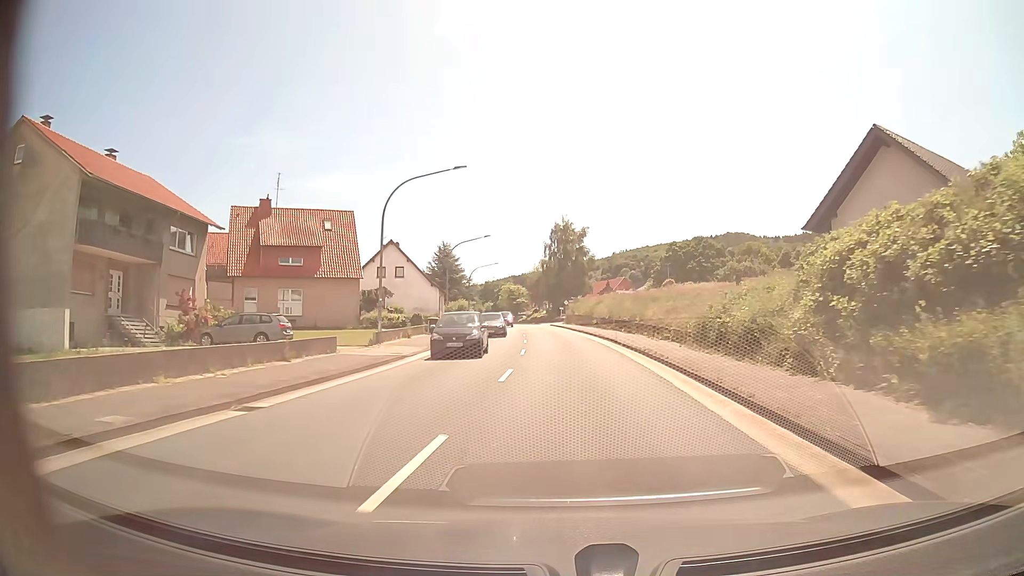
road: primary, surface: asphalt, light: Day
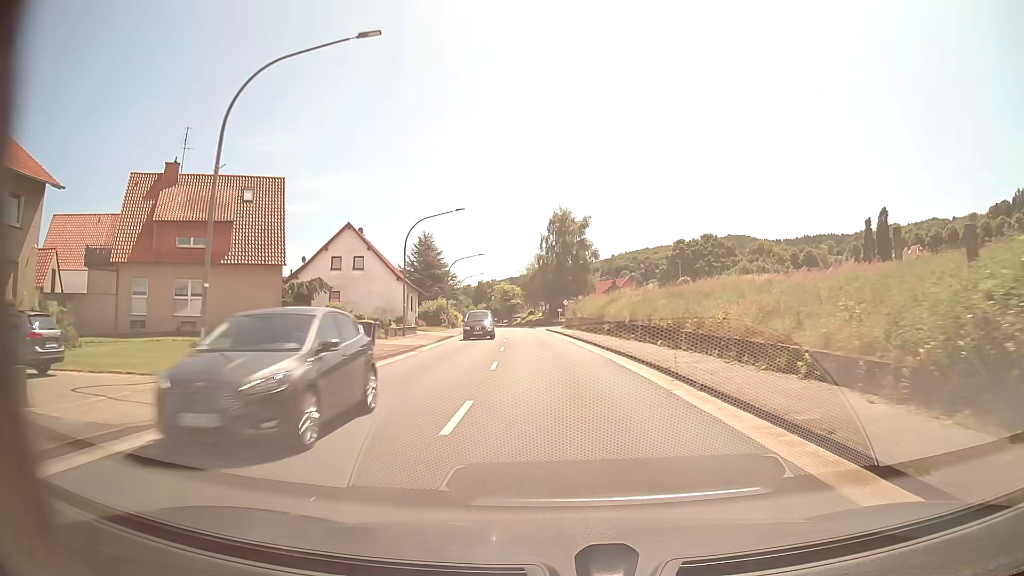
(+0.1, +15.1) m; 0°
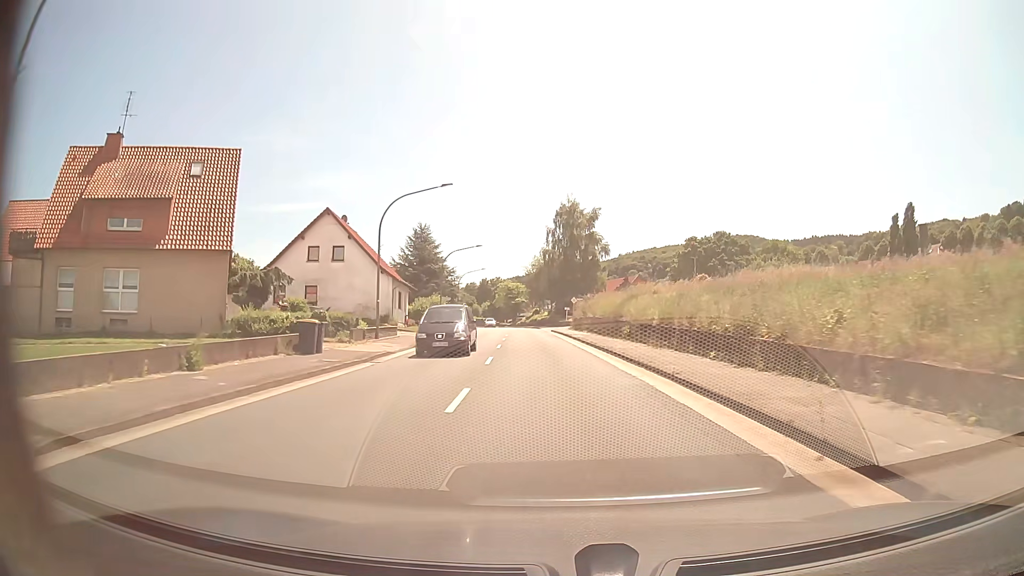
(0.0, +7.6) m; 0°
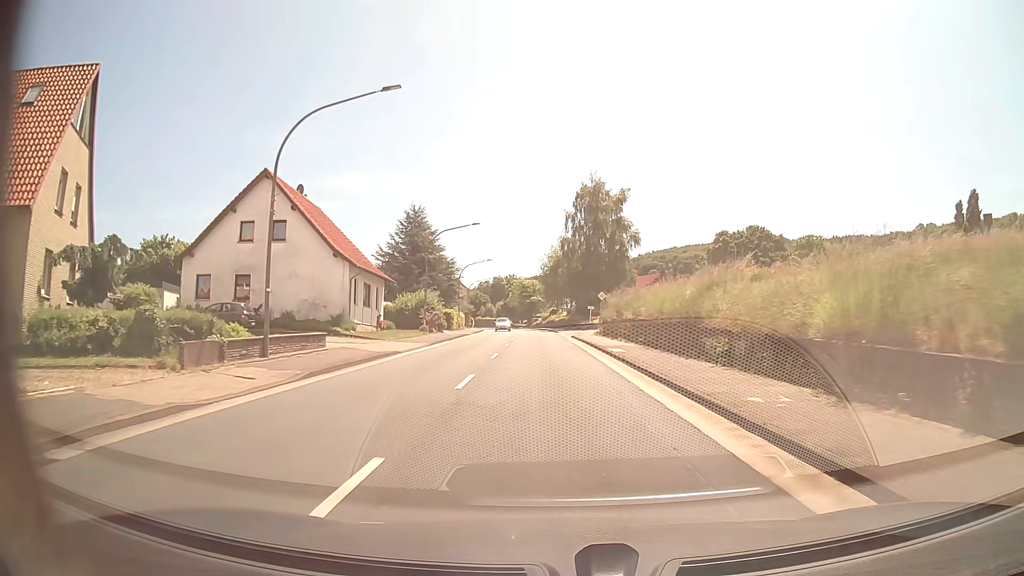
(-0.3, +15.1) m; -2°
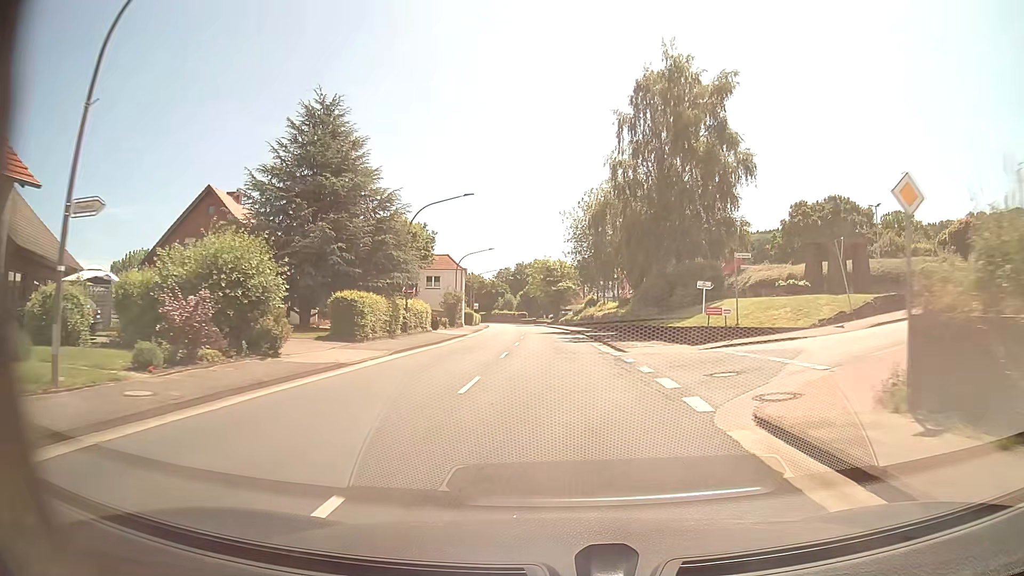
(-1.0, +38.1) m; -3°
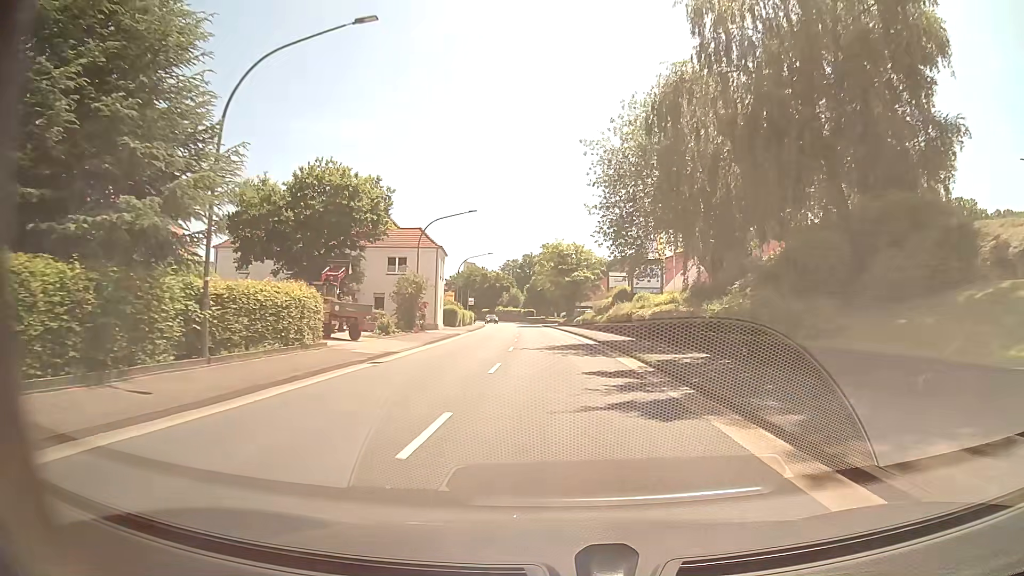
(-0.2, +23.0) m; -1°
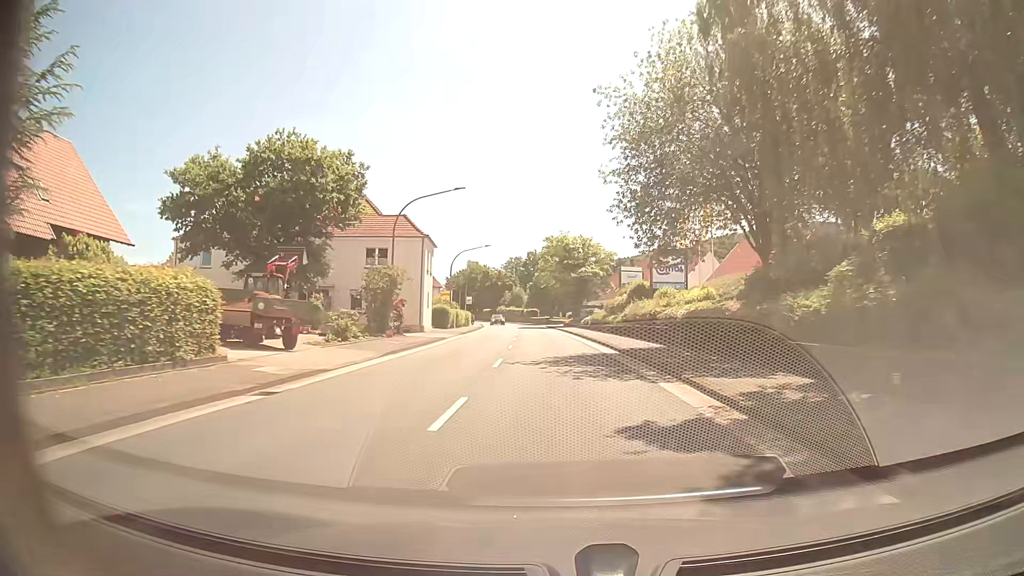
(0.0, +7.7) m; -1°
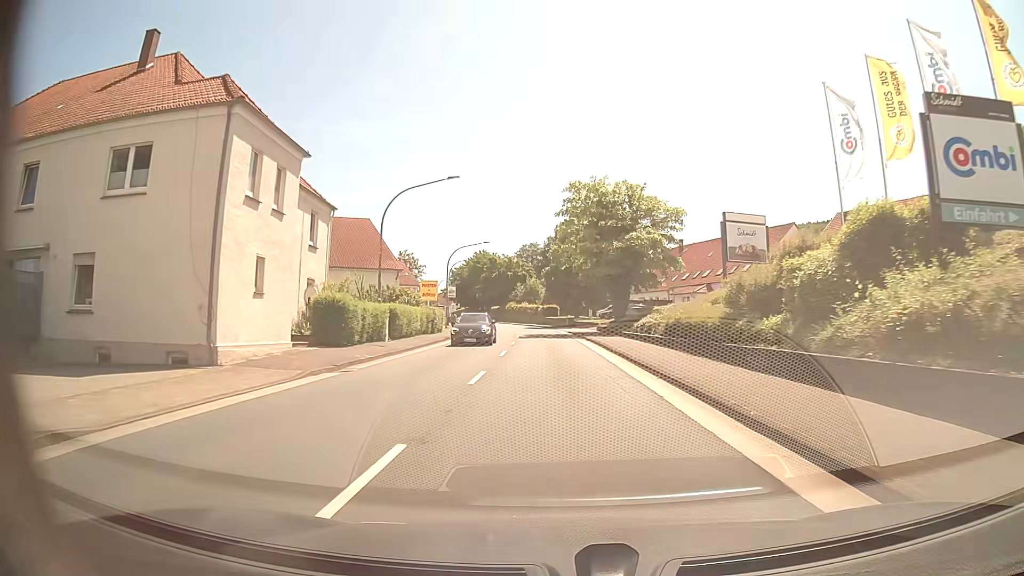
(-0.5, +30.8) m; -2°
(0, +10) (0, +20) (0, +30) (-1, +40) (-2, +50) (-2, +60) (-4, +70) (-5, +80) (-7, +90) (-9, +99) m
